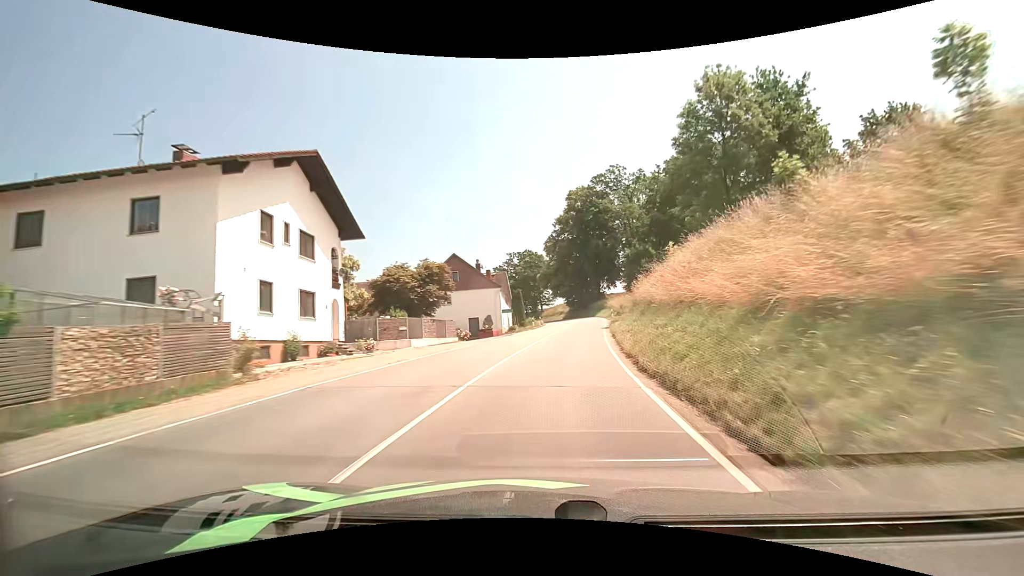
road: secondary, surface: asphalt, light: Day
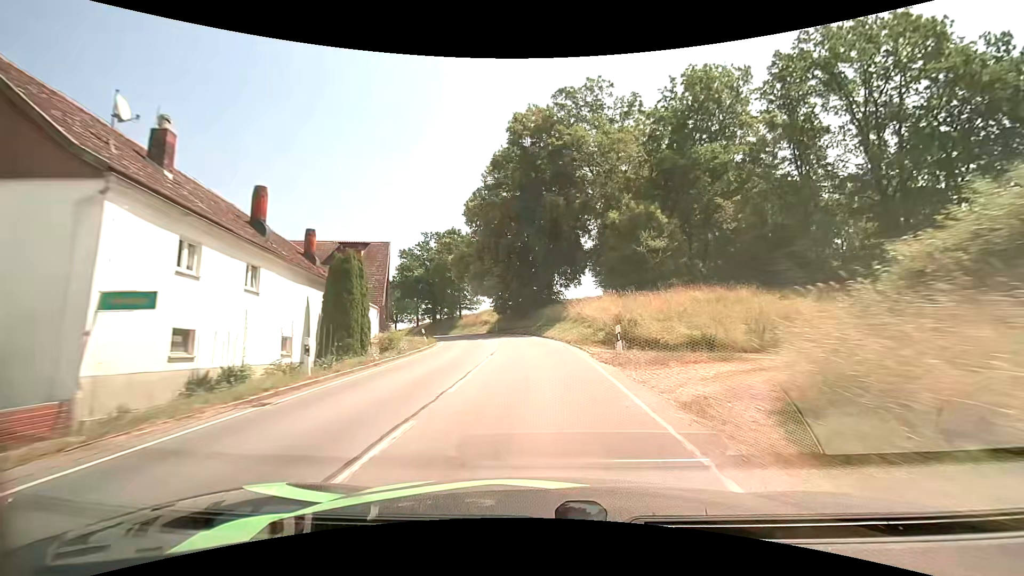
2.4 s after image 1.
(+3.5, +39.1) m; +7°
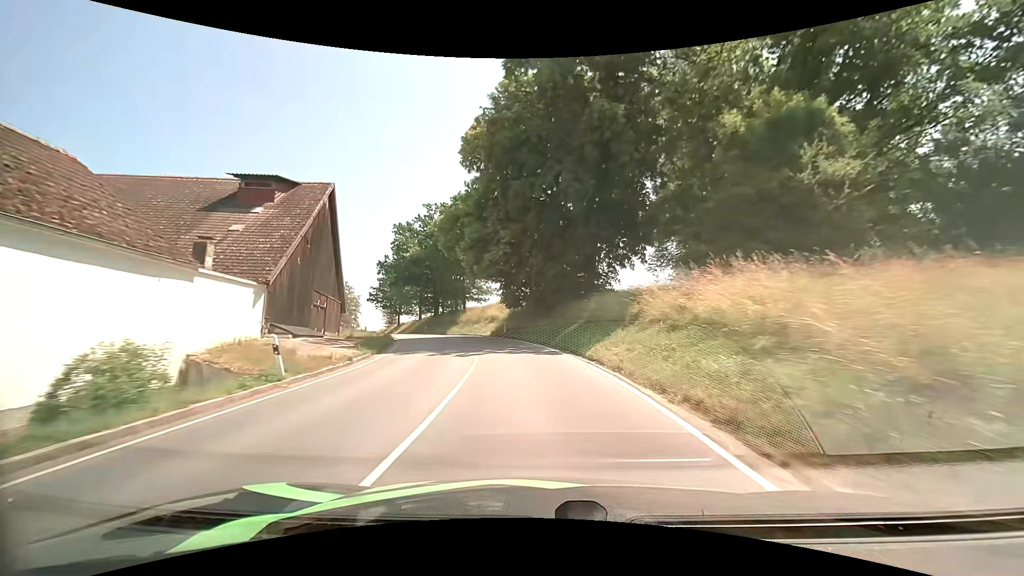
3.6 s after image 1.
(-0.2, +19.9) m; -2°
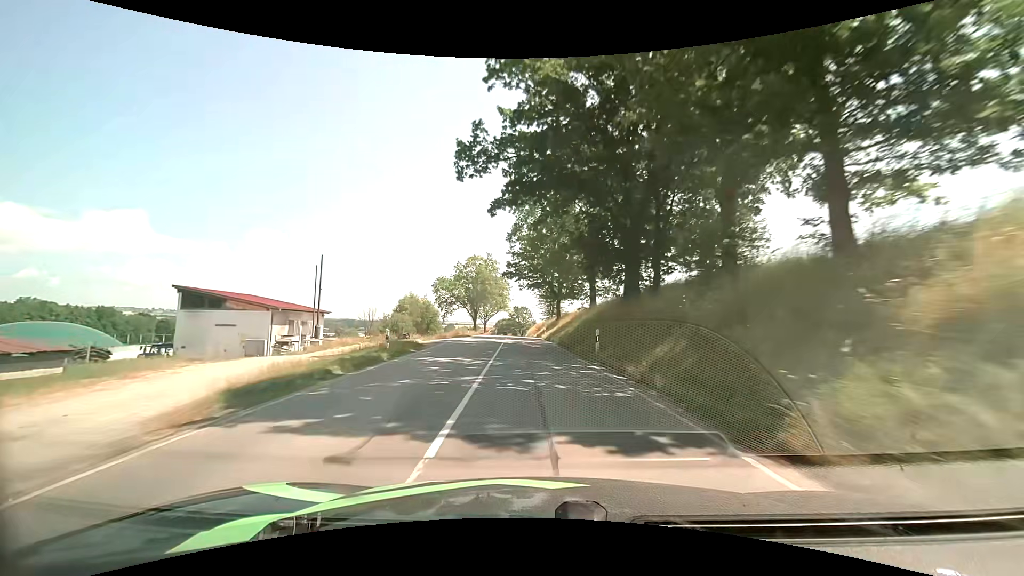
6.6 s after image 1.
(-10.1, +49.3) m; -21°
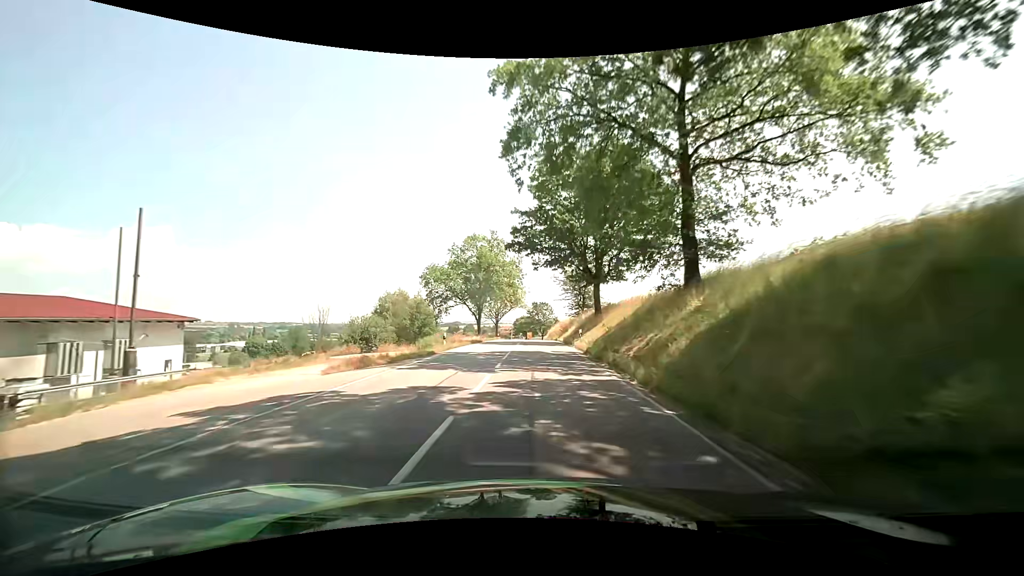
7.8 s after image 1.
(-0.6, +21.8) m; -2°
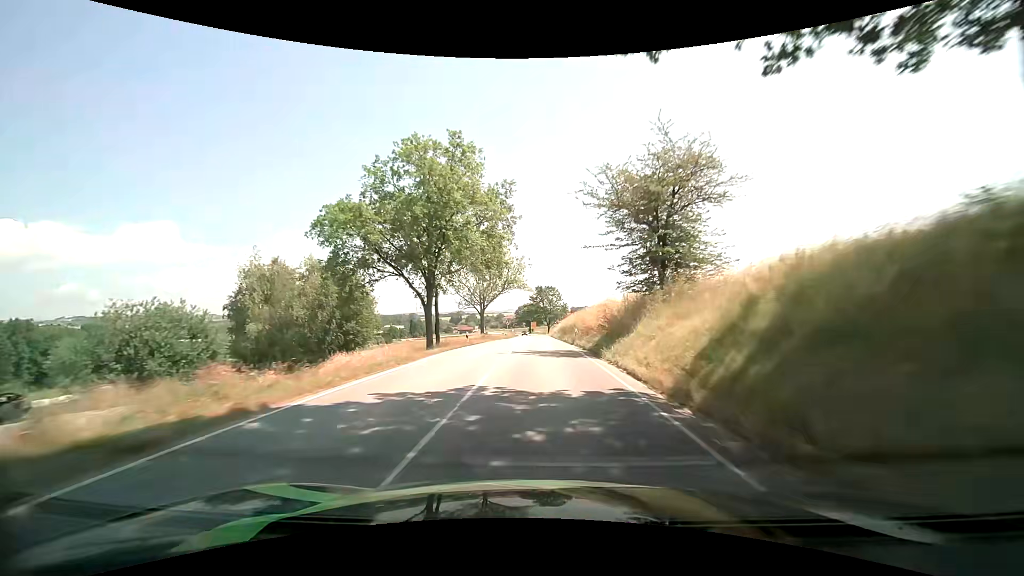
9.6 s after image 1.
(-0.2, +33.8) m; -1°
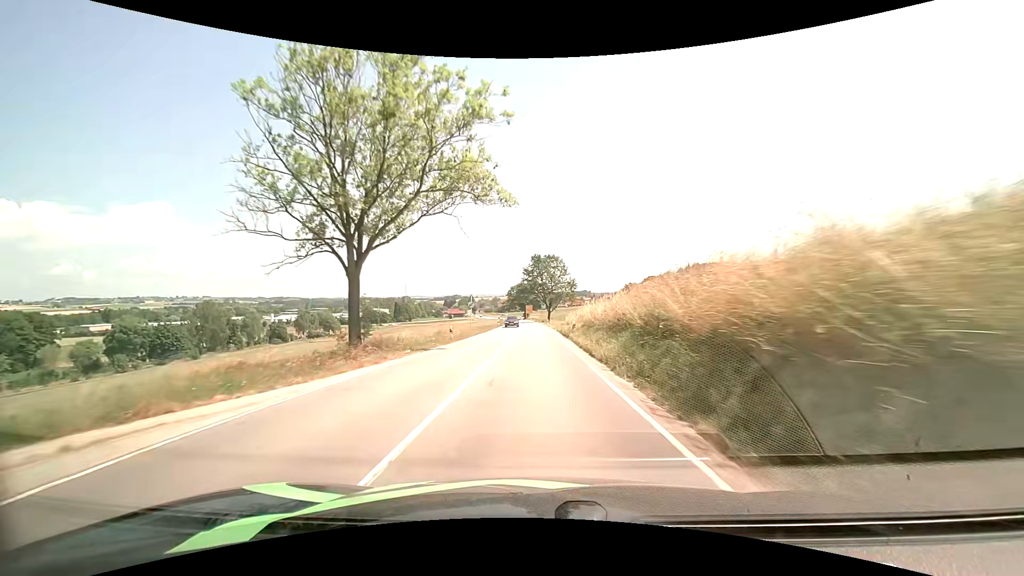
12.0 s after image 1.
(+0.3, +46.7) m; 0°
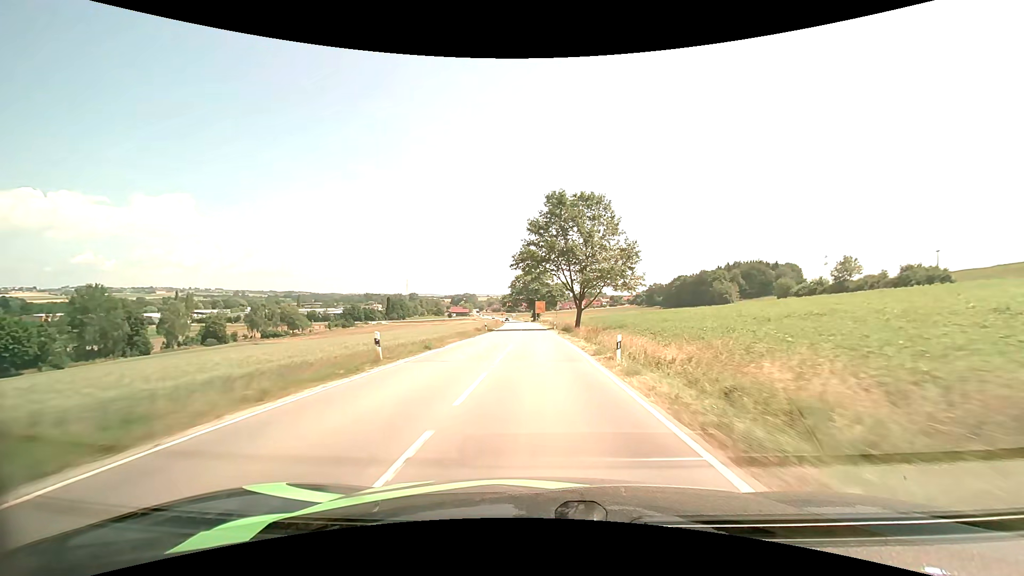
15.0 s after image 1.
(-0.7, +61.1) m; -1°
(0, +10) (0, +20) (0, +30) (0, +40) (0, +50) (-1, +60) (-1, +70) (-1, +80) (-2, +90) (-2, +100) m
